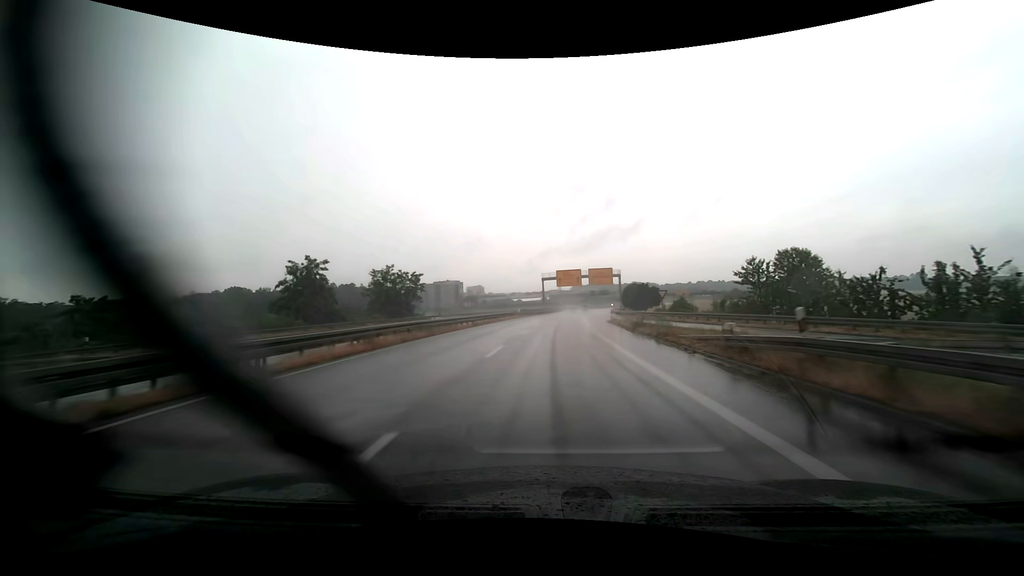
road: trunk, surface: asphalt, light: Day
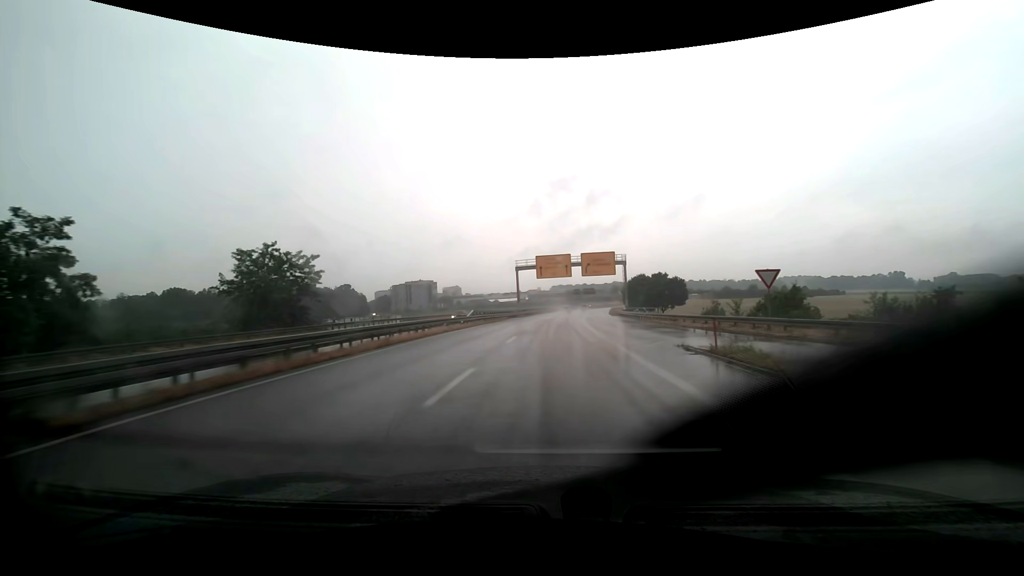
(+0.6, +30.6) m; +2°
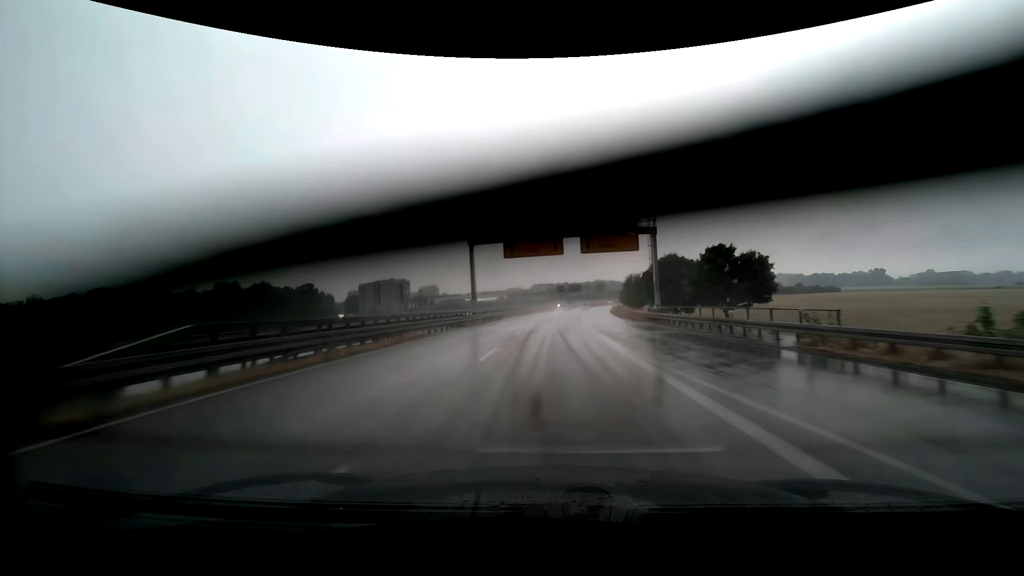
(+0.6, +30.6) m; +2°
(0, +10) (0, +20) (0, +30) (+1, +40) (+2, +50) (+2, +60) (+3, +70) (+4, +80) (+5, +90) (+7, +100) m
